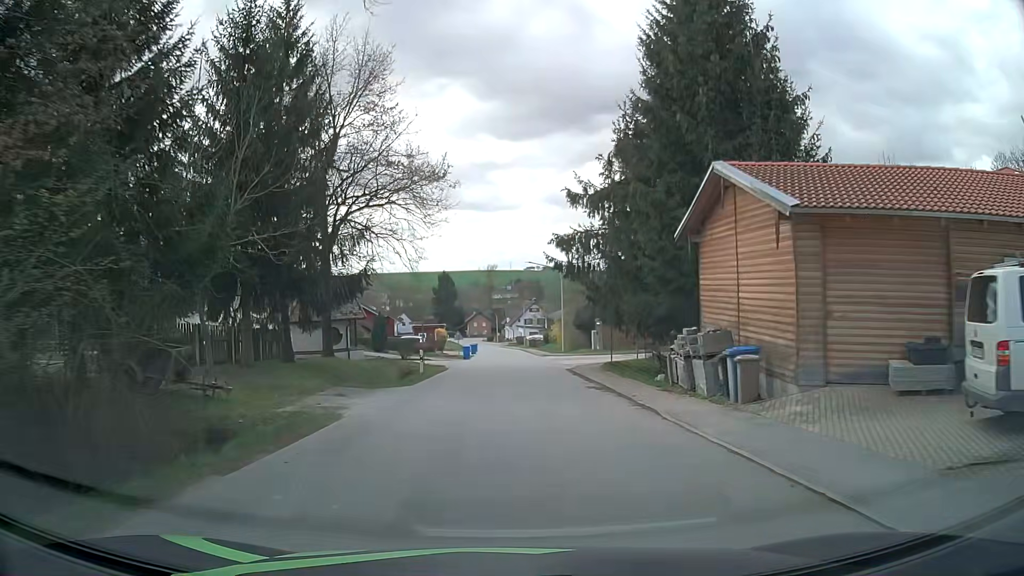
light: Day
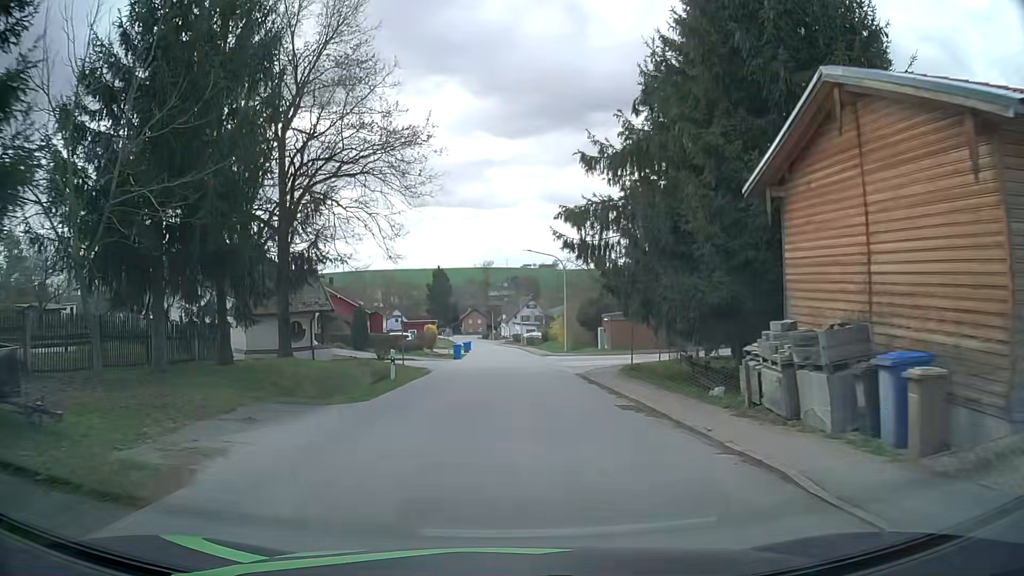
(0.0, +5.9) m; 0°
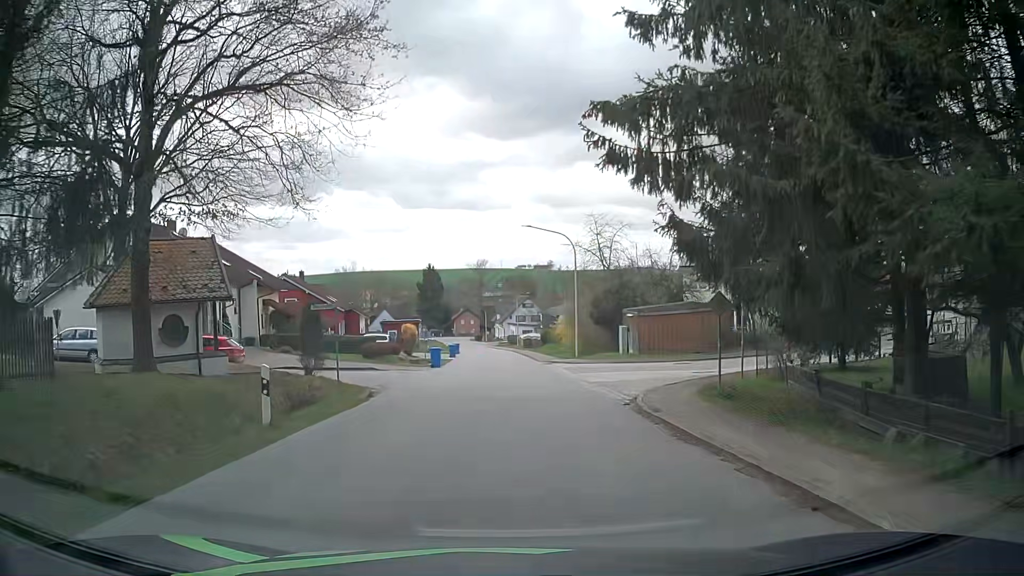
(0.0, +10.9) m; +1°
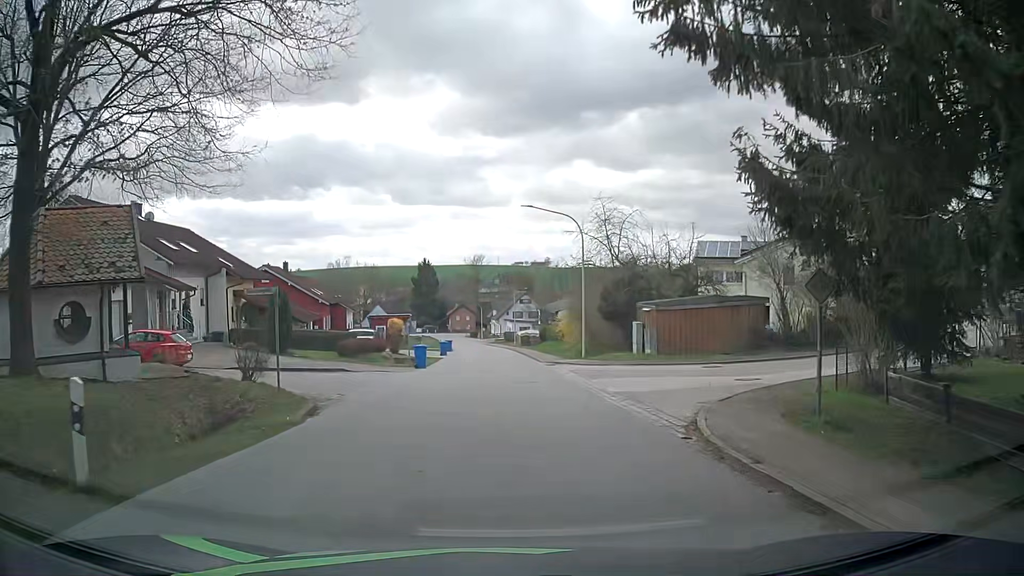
(0.0, +4.8) m; +2°
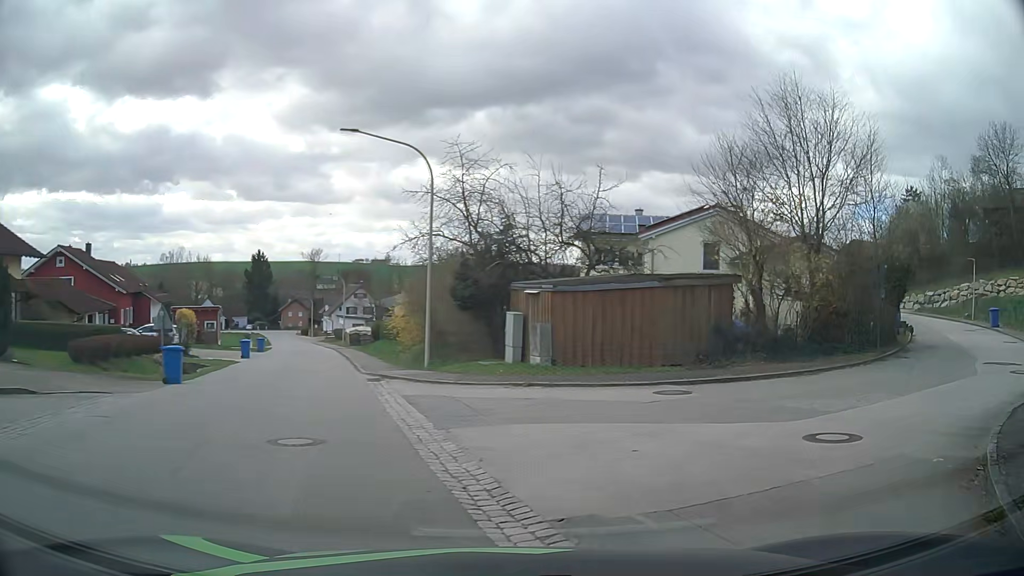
(+0.3, +11.5) m; +11°
